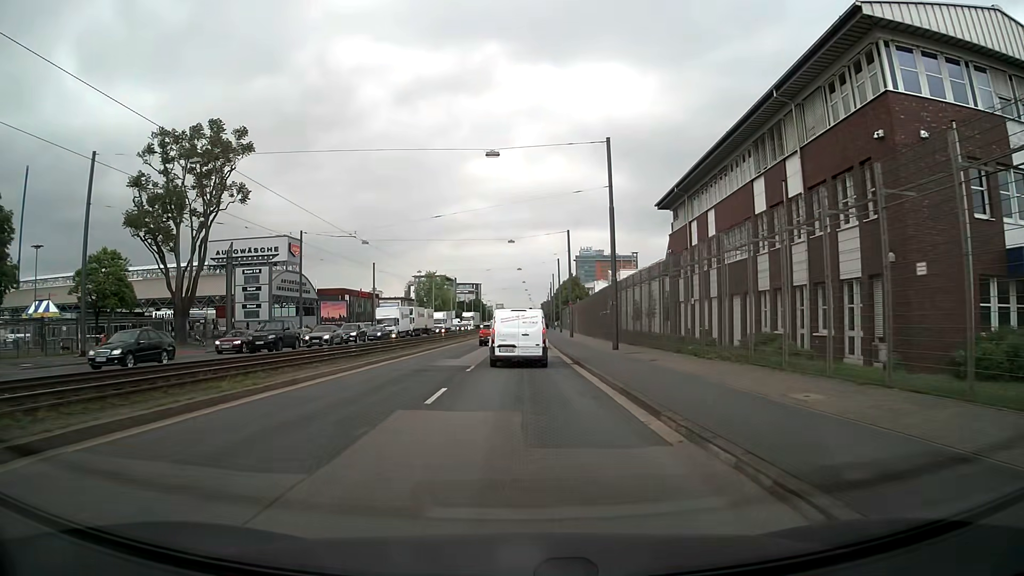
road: primary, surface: asphalt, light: Day
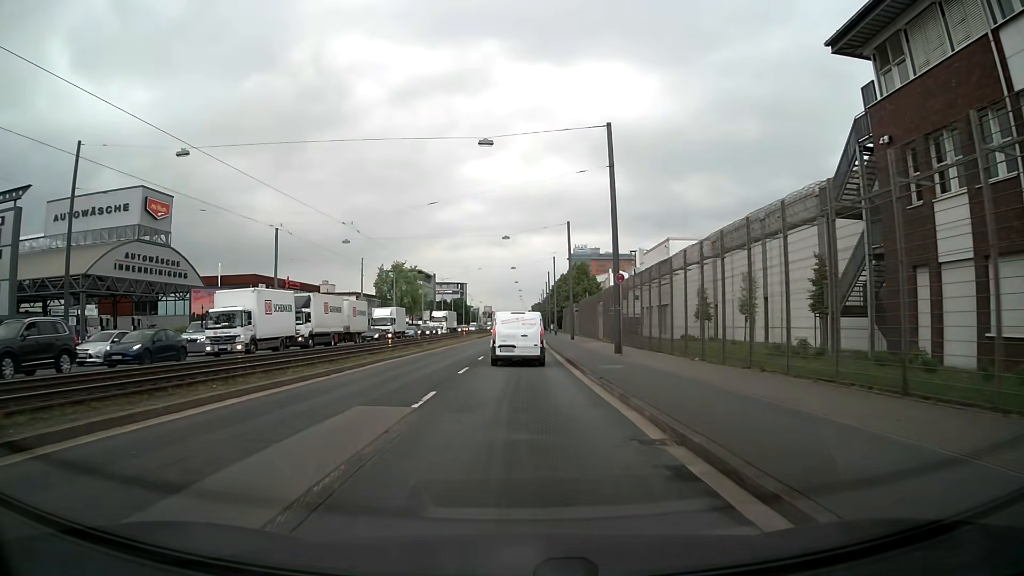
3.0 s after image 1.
(+0.5, +36.5) m; +1°
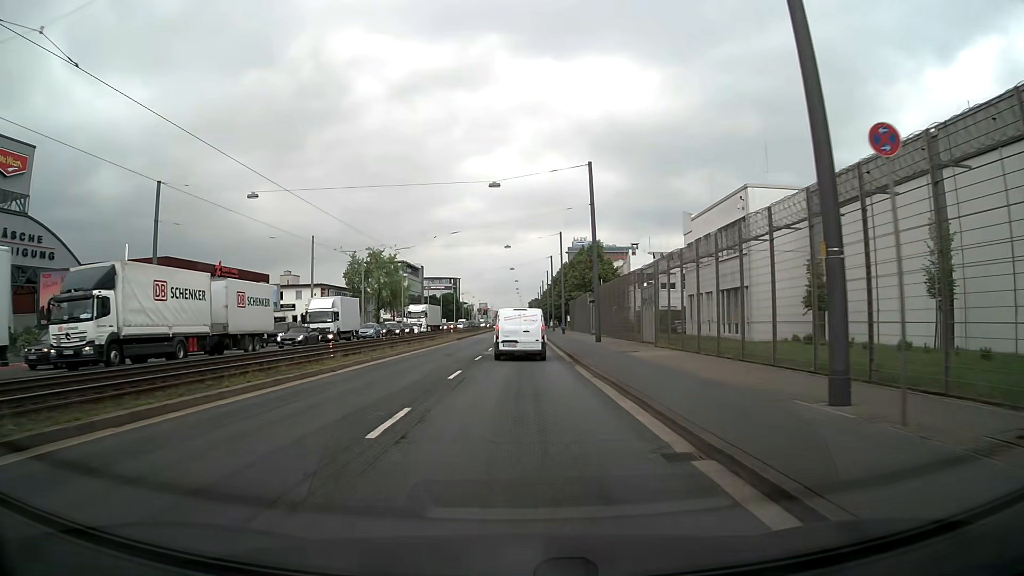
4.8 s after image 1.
(0.0, +21.4) m; 0°
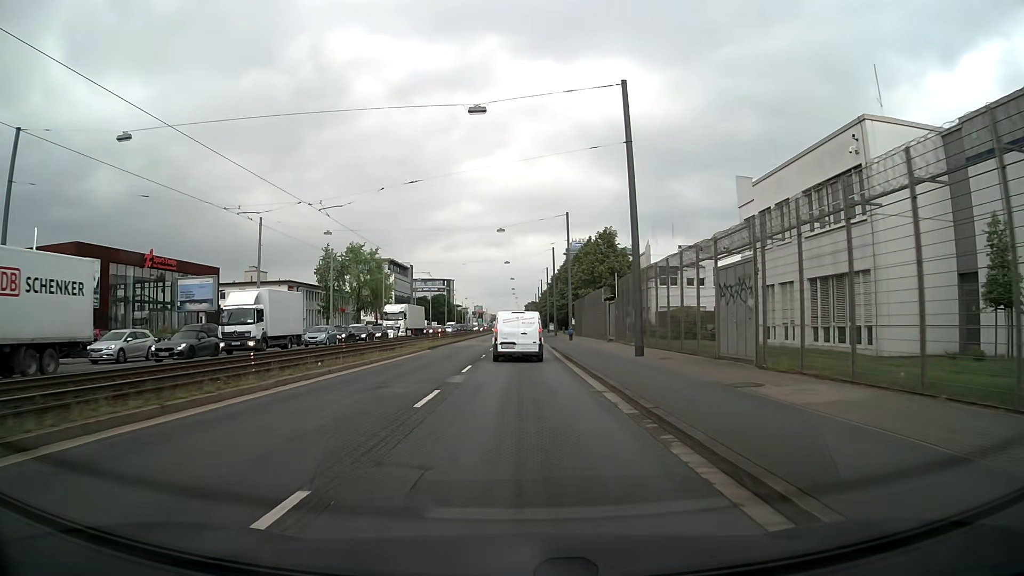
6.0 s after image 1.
(+0.1, +14.4) m; +1°
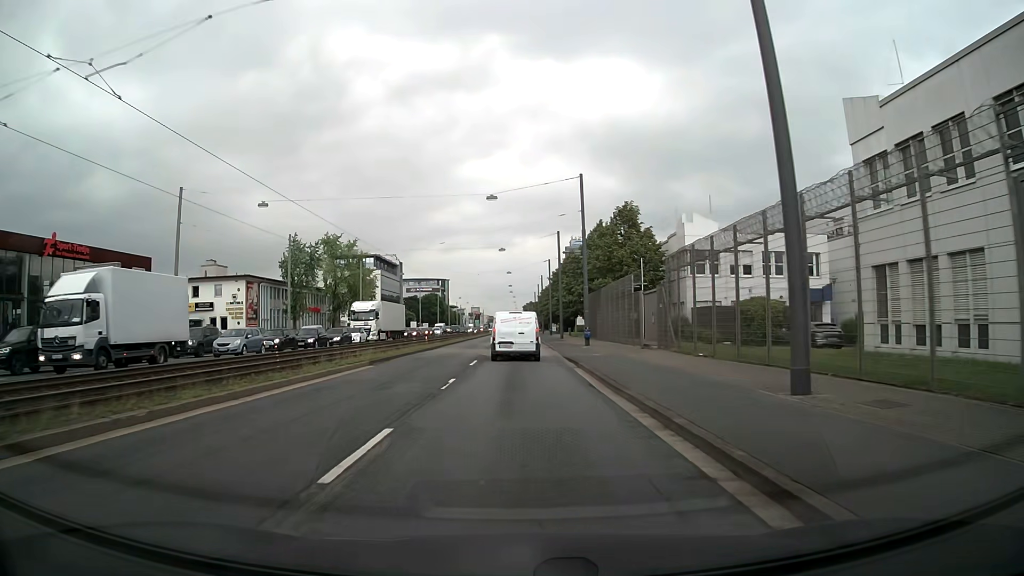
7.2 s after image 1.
(+0.1, +14.7) m; 0°
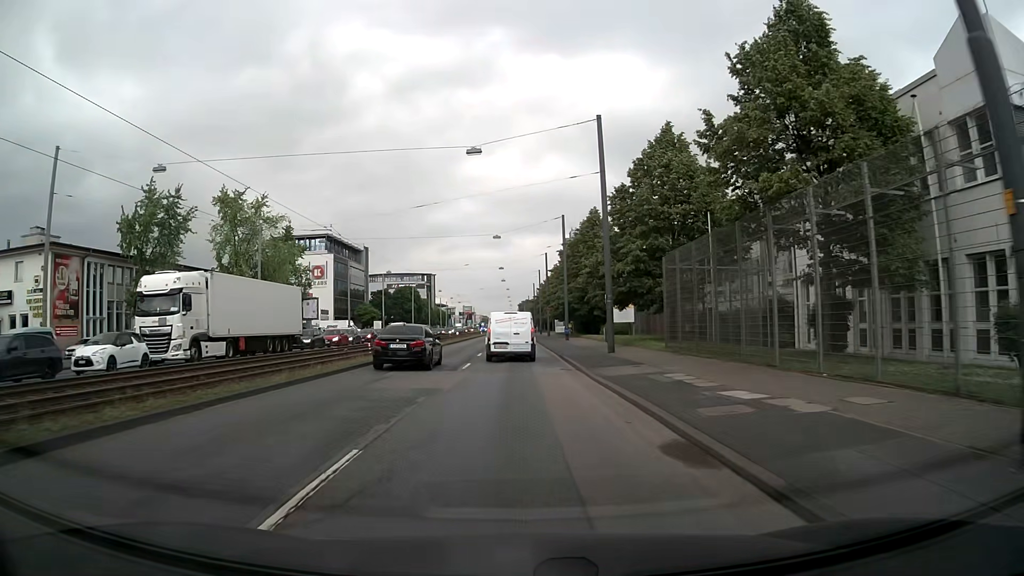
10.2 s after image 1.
(+0.1, +37.4) m; 0°
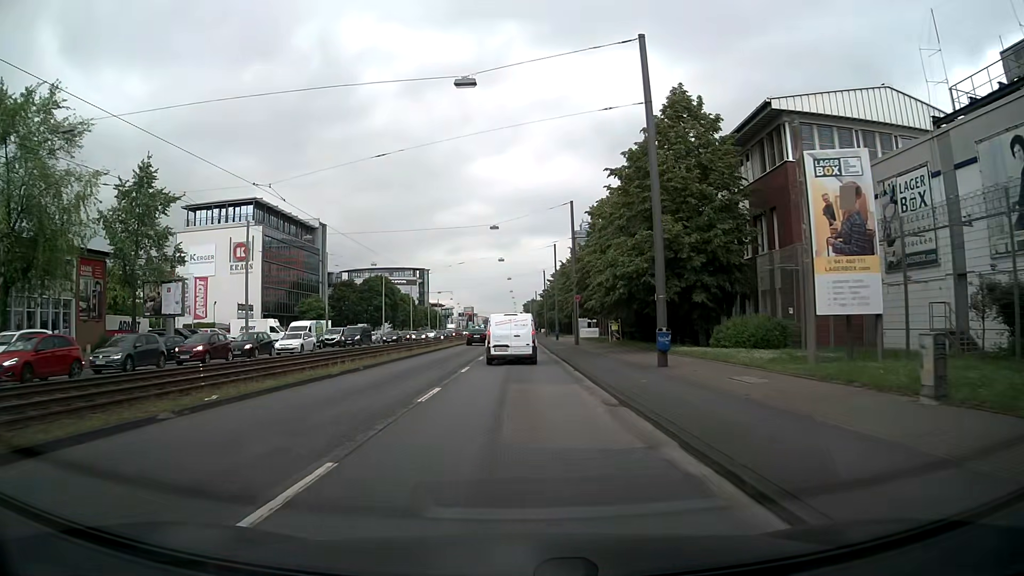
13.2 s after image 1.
(0.0, +36.8) m; -1°
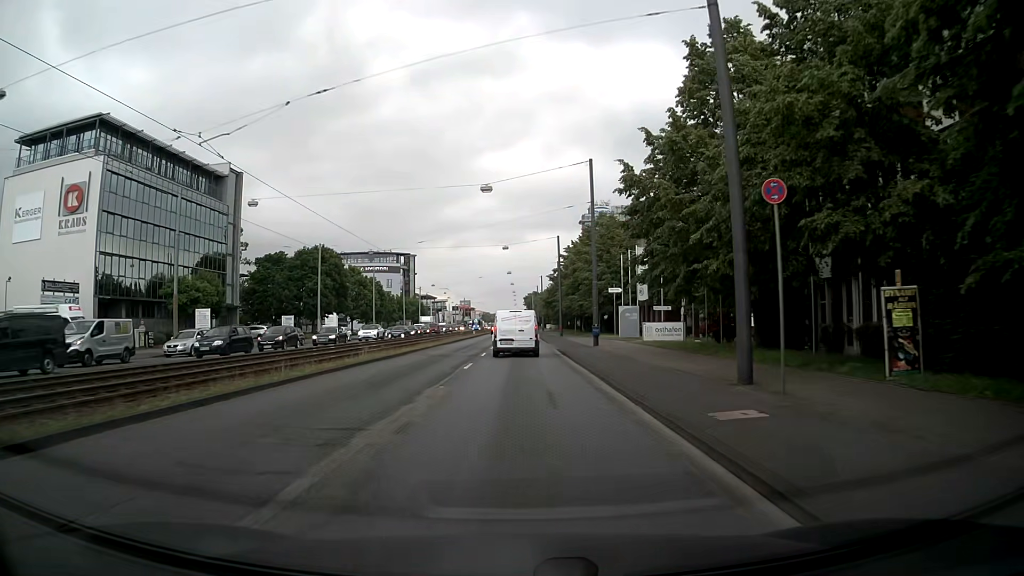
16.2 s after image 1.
(+0.1, +37.1) m; 0°
(0, +10) (0, +20) (0, +30) (0, +40) (0, +50) (0, +60) (0, +70) (0, +80) (0, +90) (0, +100) m
